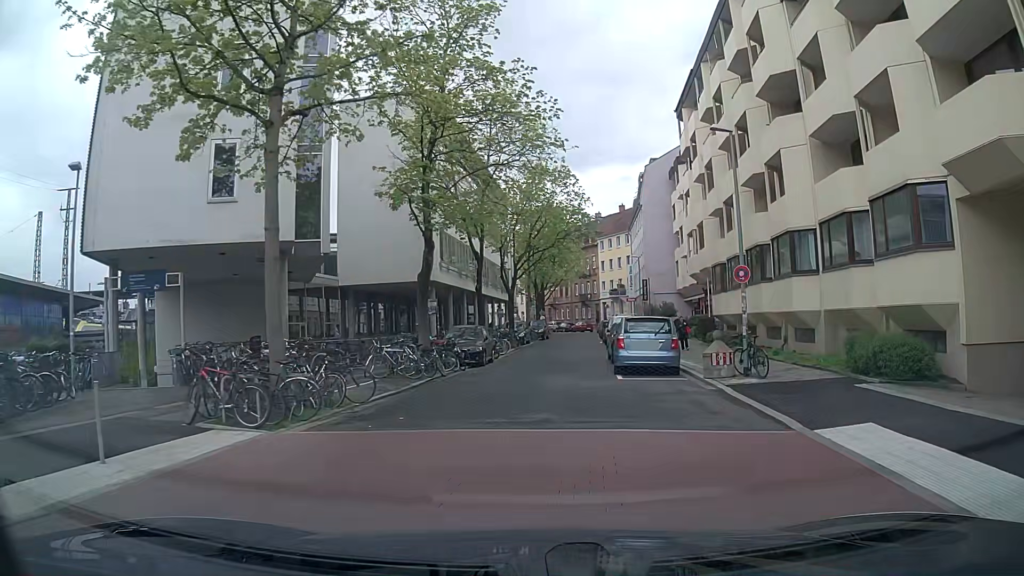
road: residential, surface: asphalt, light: Day
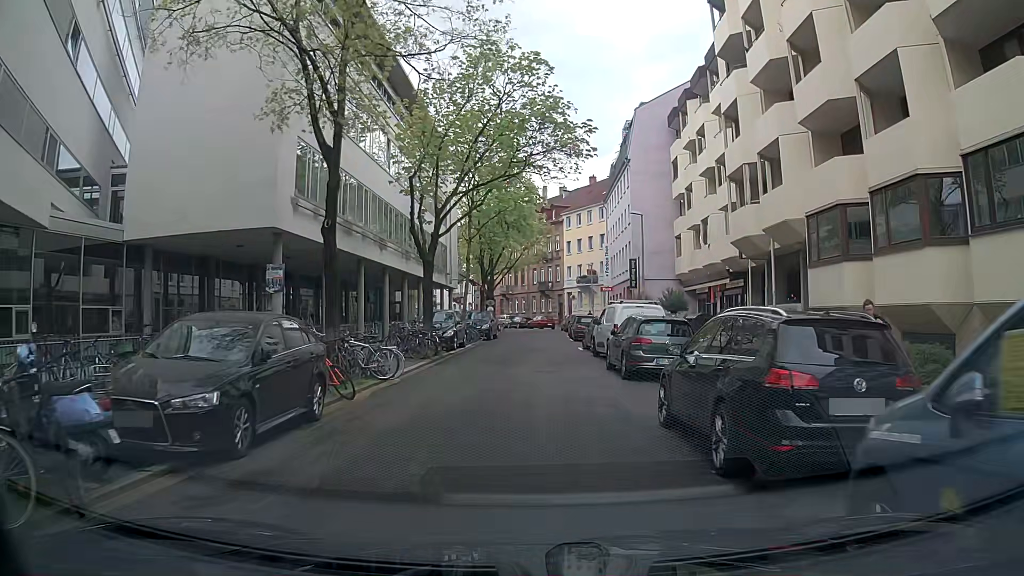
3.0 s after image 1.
(+0.6, +18.2) m; +3°
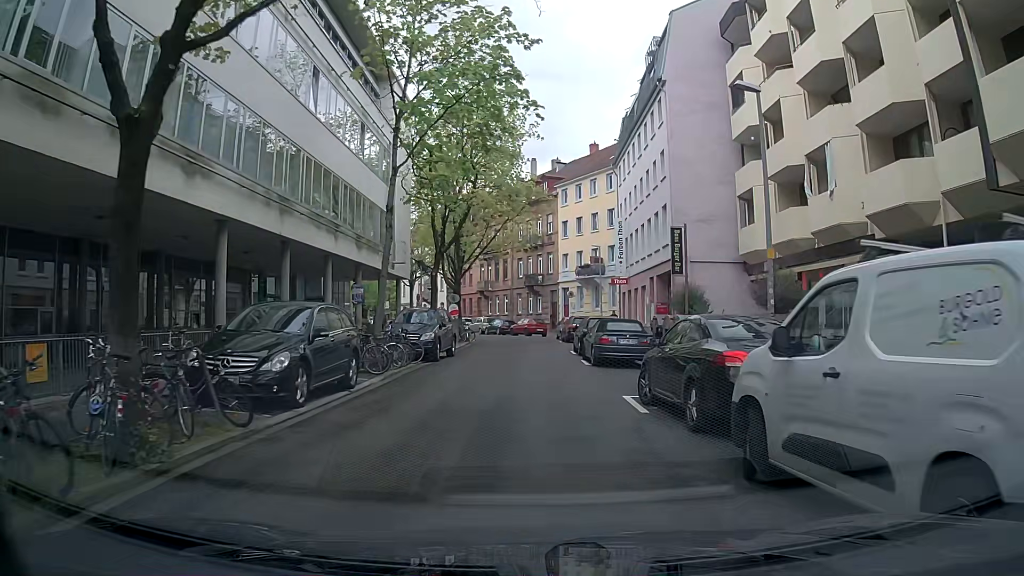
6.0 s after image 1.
(0.0, +17.8) m; +2°
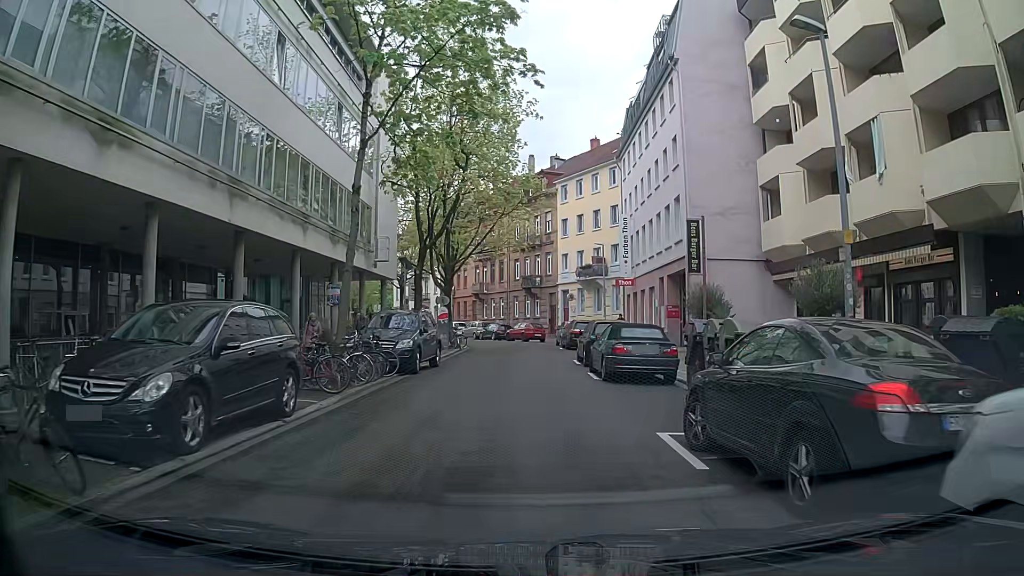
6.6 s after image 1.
(0.0, +3.5) m; 0°
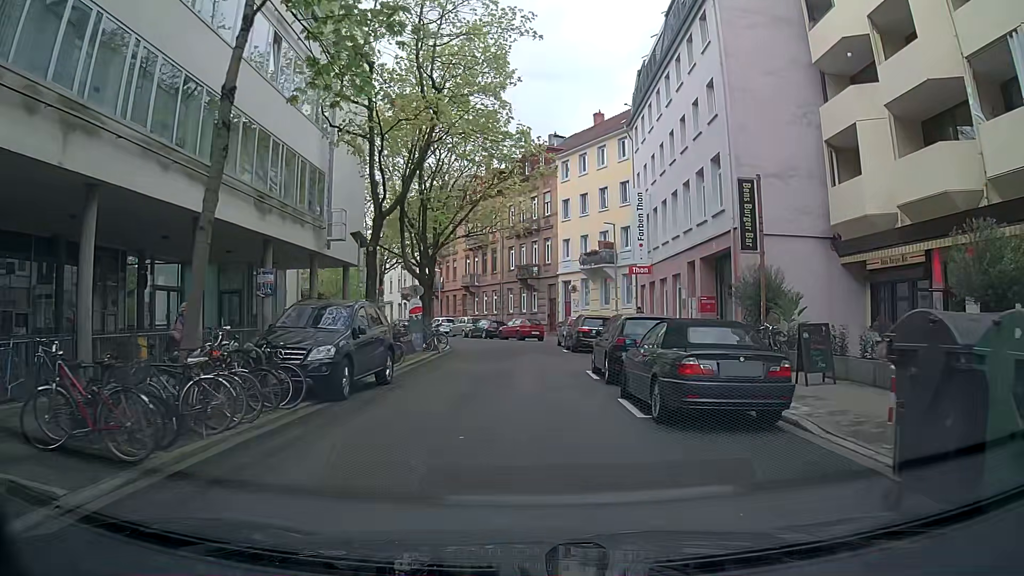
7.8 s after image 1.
(0.0, +7.0) m; +1°
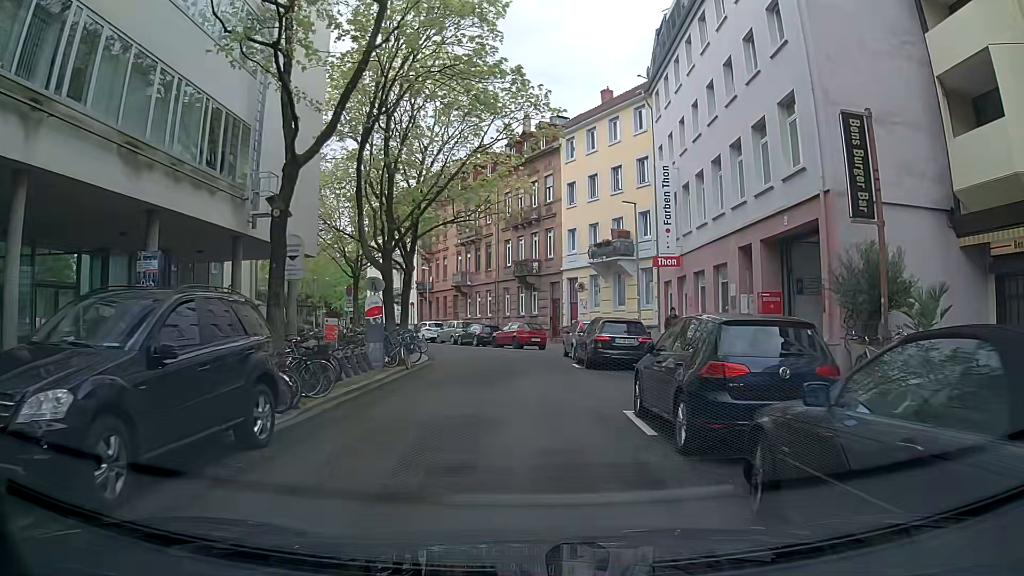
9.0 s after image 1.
(0.0, +7.0) m; 0°
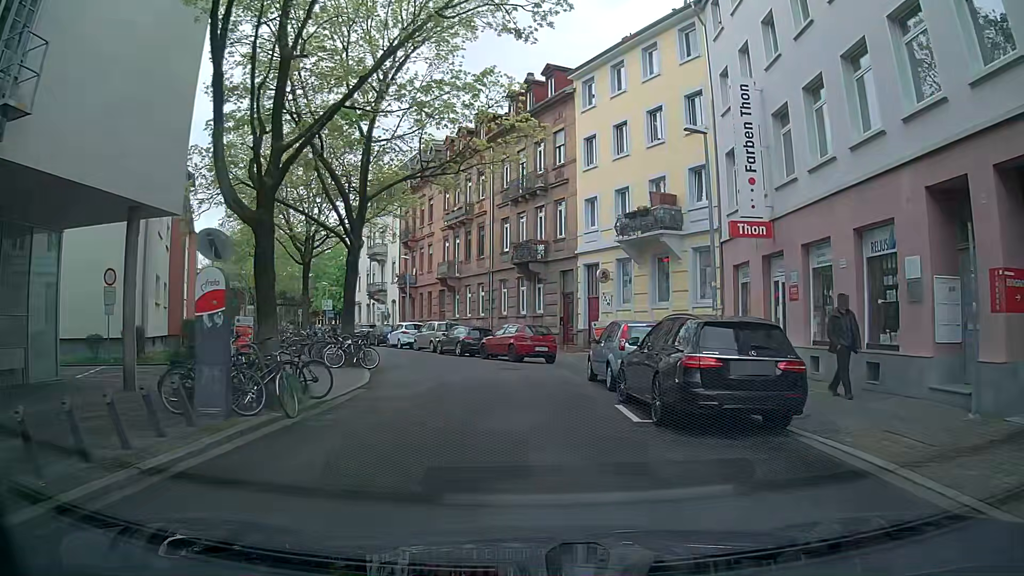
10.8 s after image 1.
(-0.2, +10.5) m; -2°
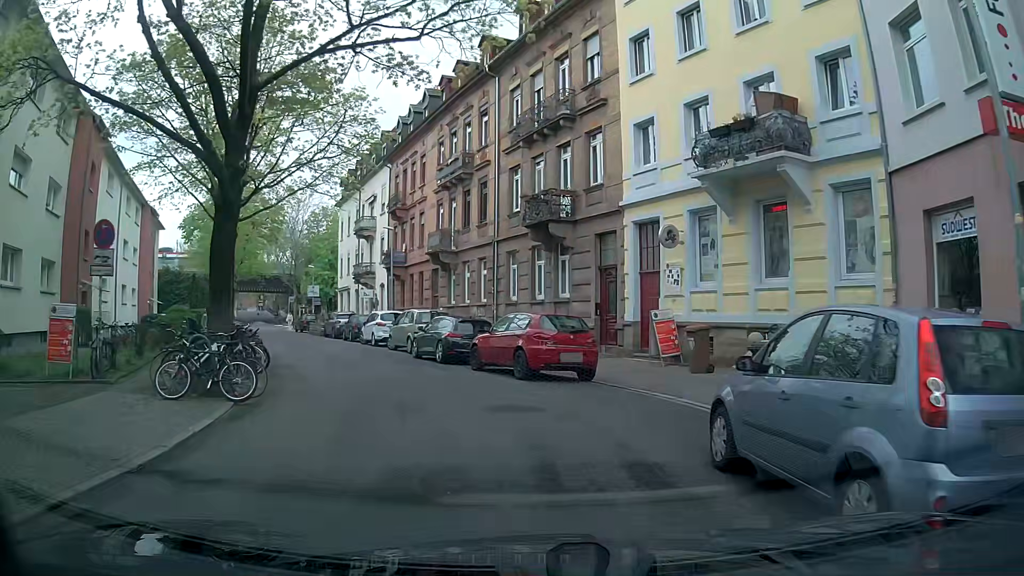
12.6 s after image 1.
(+0.1, +10.4) m; 0°
